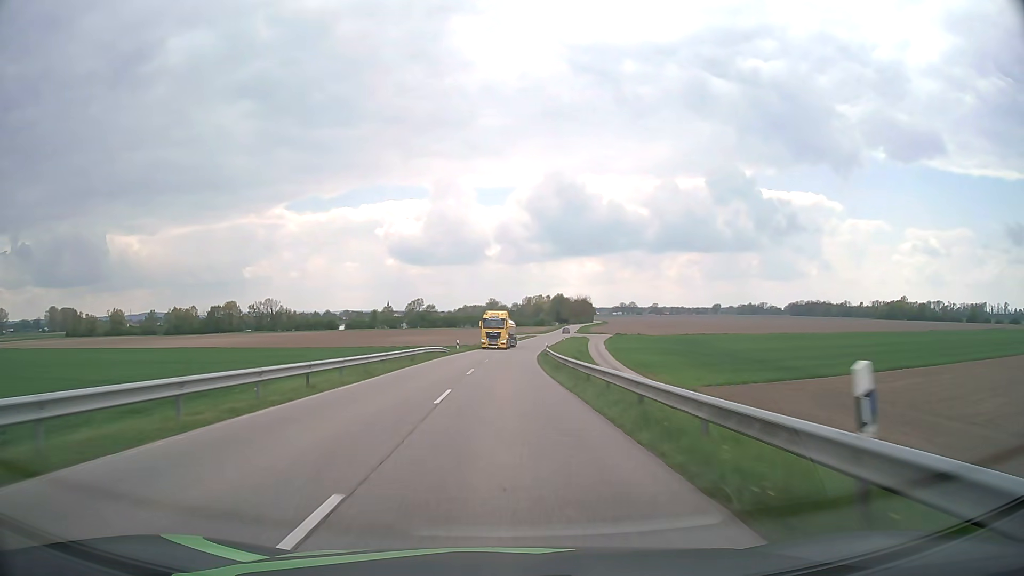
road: secondary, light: Day
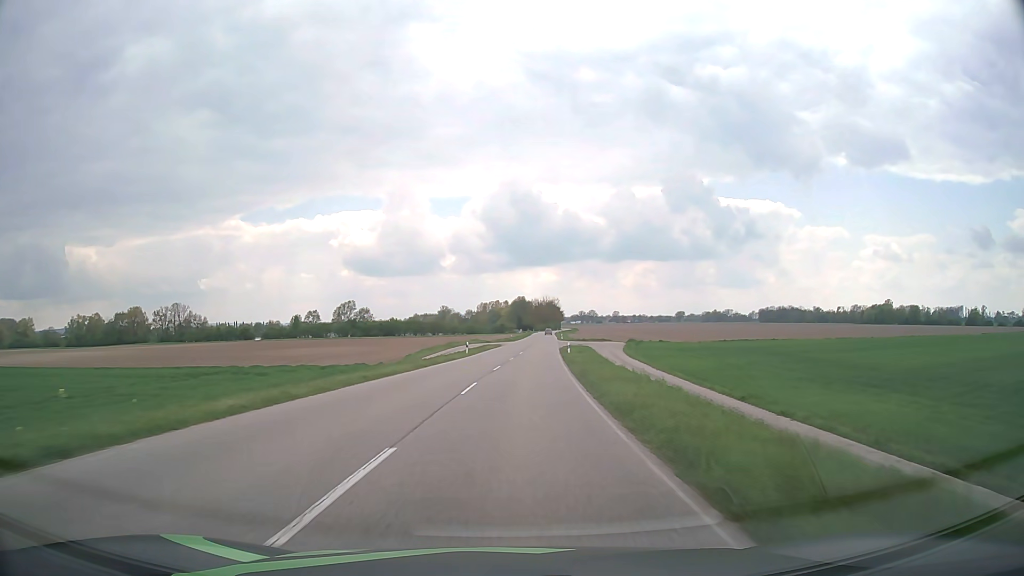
(+1.2, +59.2) m; +4°
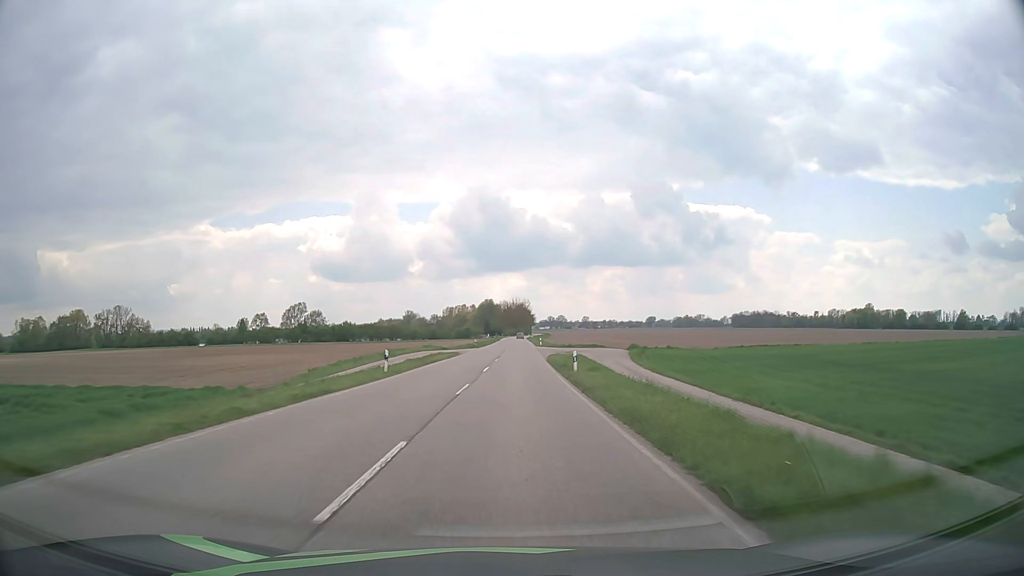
(+0.7, +23.9) m; +3°
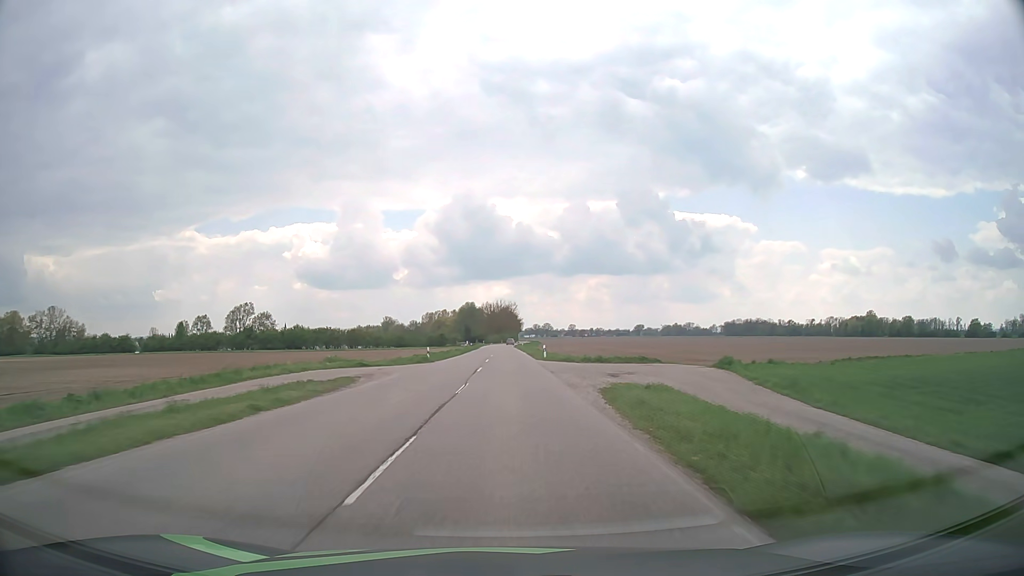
(+0.5, +36.1) m; +1°
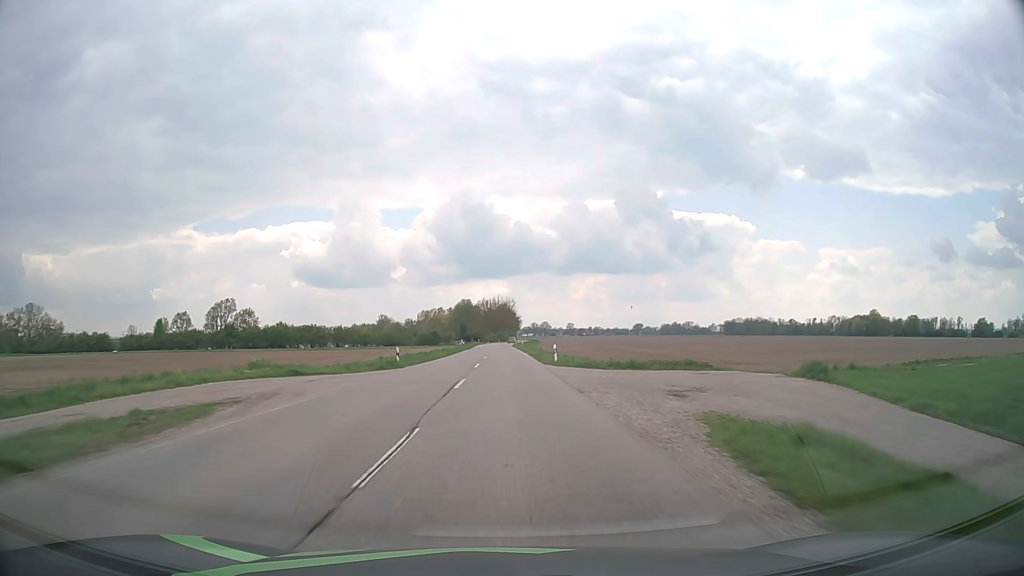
(0.0, +12.0) m; 0°
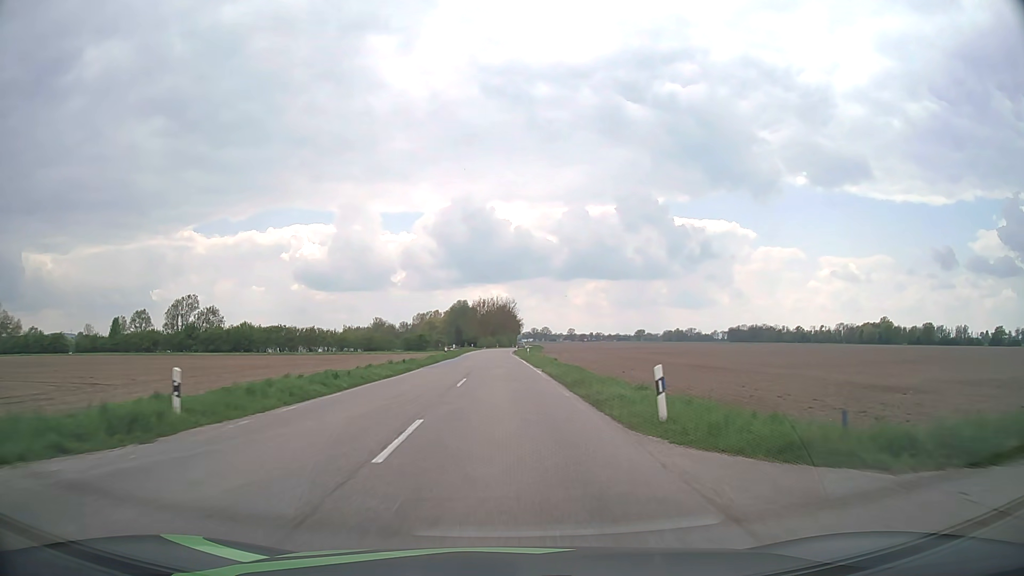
(0.0, +23.2) m; 0°
